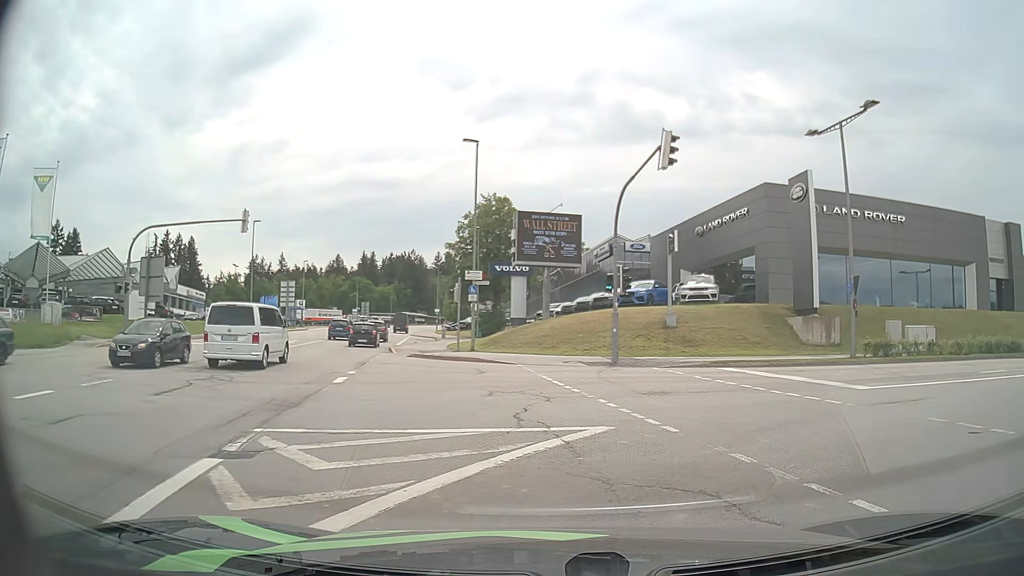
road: tertiary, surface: asphalt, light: Day
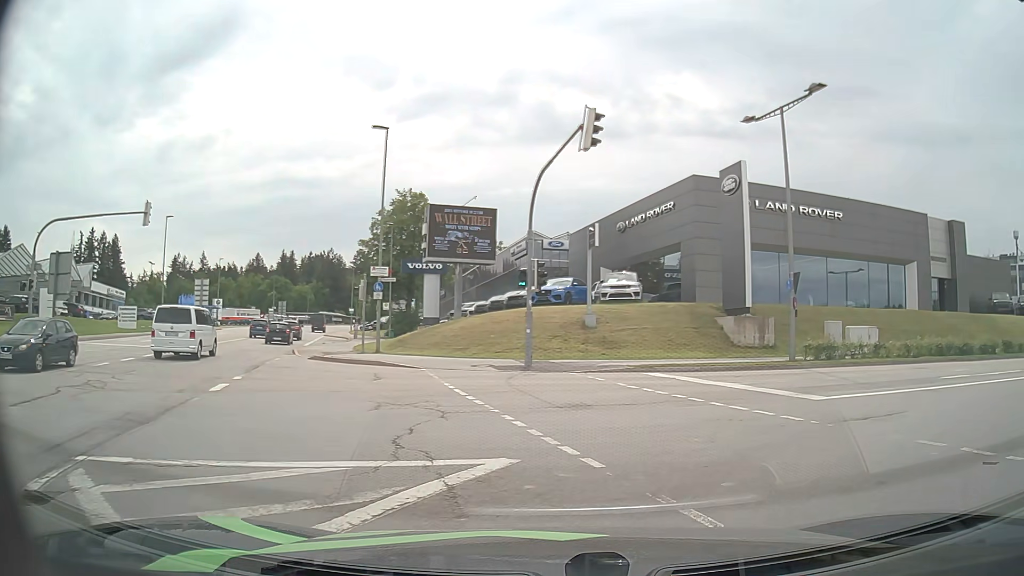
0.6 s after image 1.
(+0.1, +2.2) m; +7°
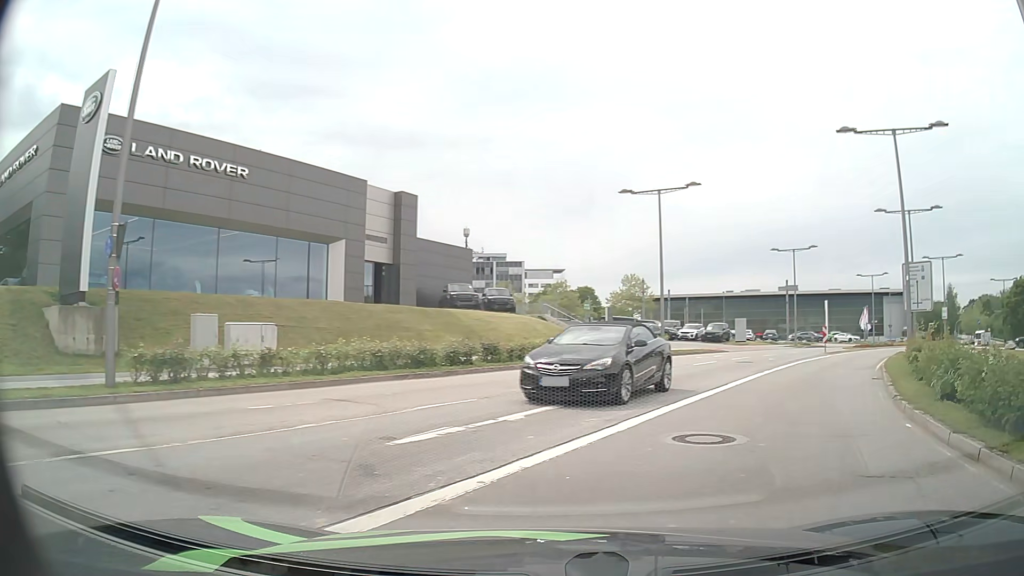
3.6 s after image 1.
(+4.3, +9.7) m; +48°
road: secondary
(+3, +10) (+7, +19) (+12, +27) (+18, +35) (+24, +43) (+30, +51) (+36, +59) (+43, +66) (+51, +73) (+58, +80) m
